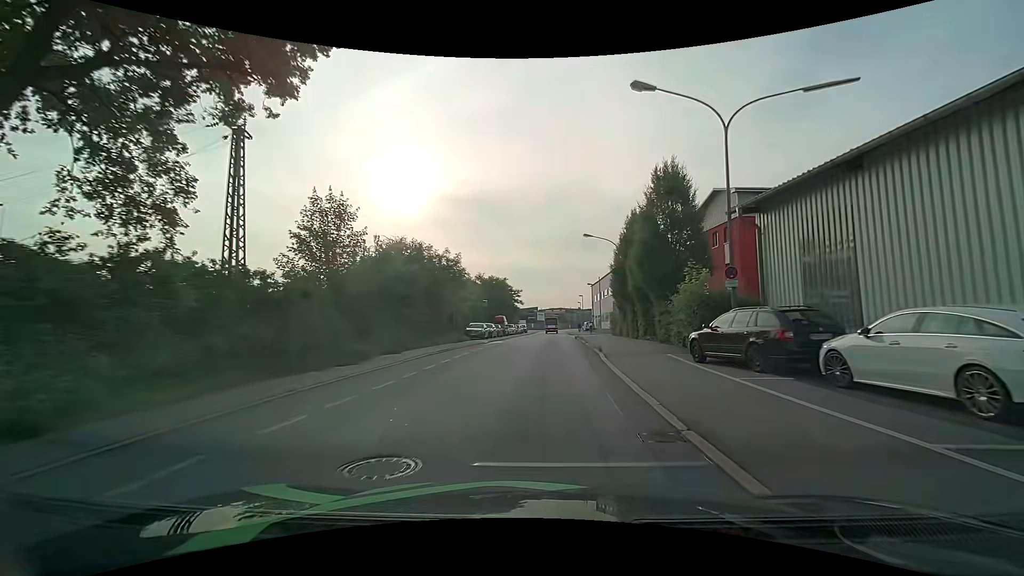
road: residential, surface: asphalt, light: Day
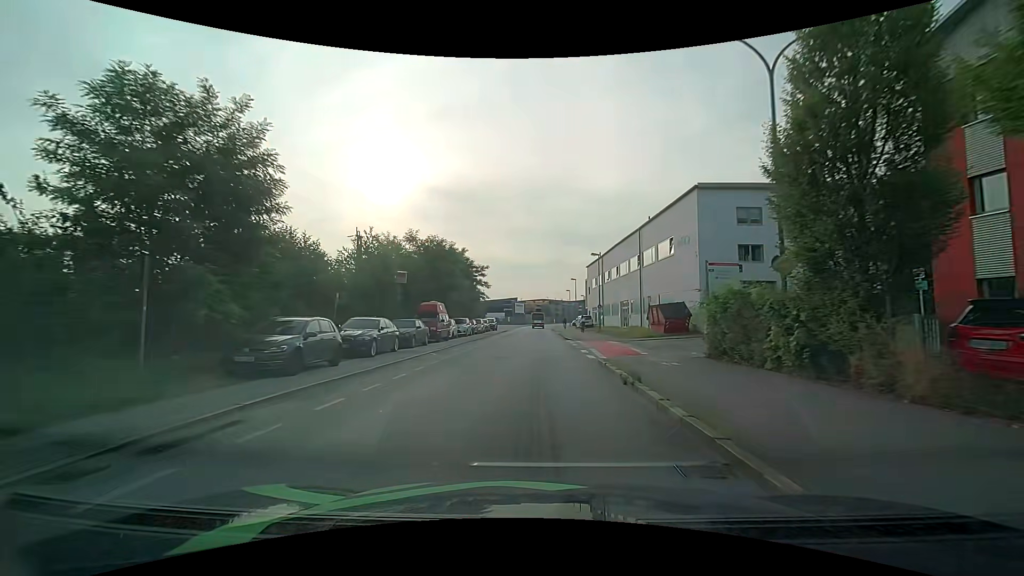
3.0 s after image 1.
(+0.5, +30.8) m; +2°
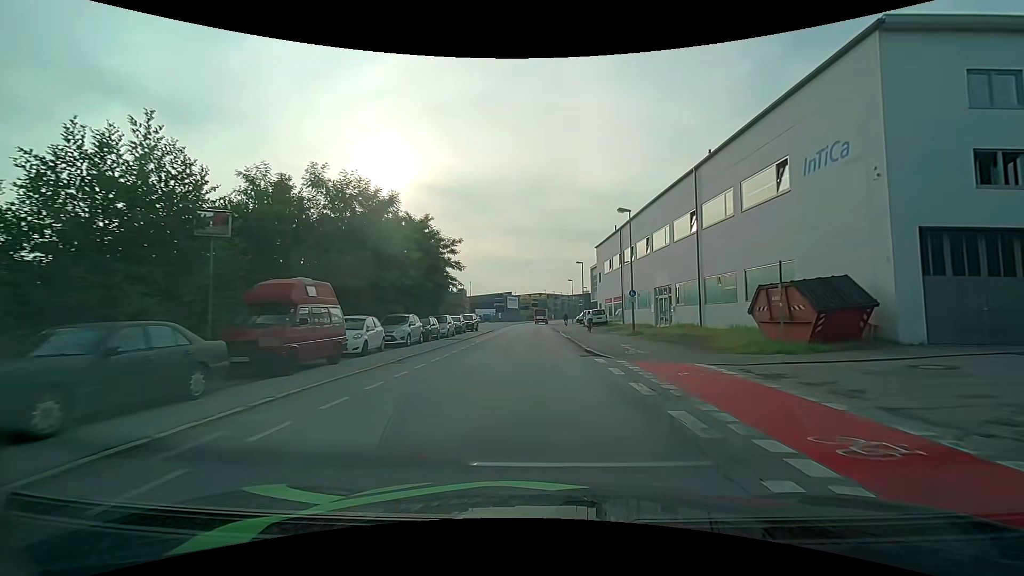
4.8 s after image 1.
(0.0, +18.3) m; 0°
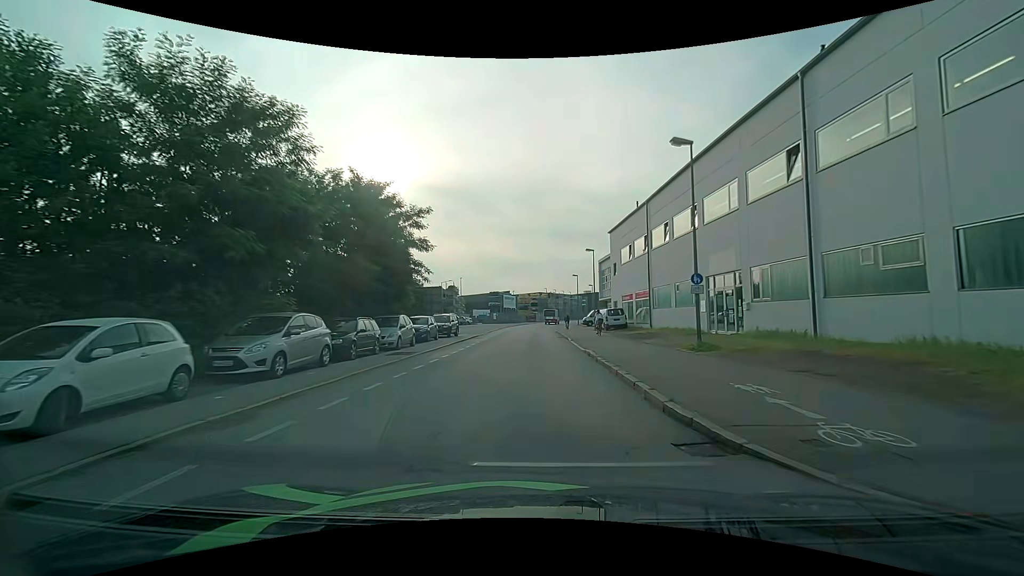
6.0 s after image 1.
(+0.1, +12.1) m; 0°
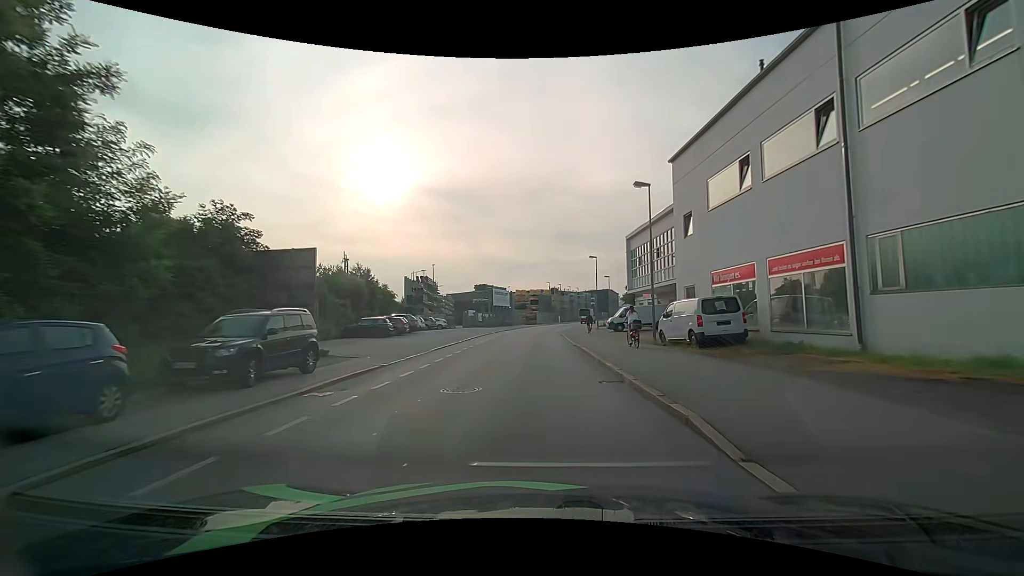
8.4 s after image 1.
(-0.2, +24.2) m; 0°
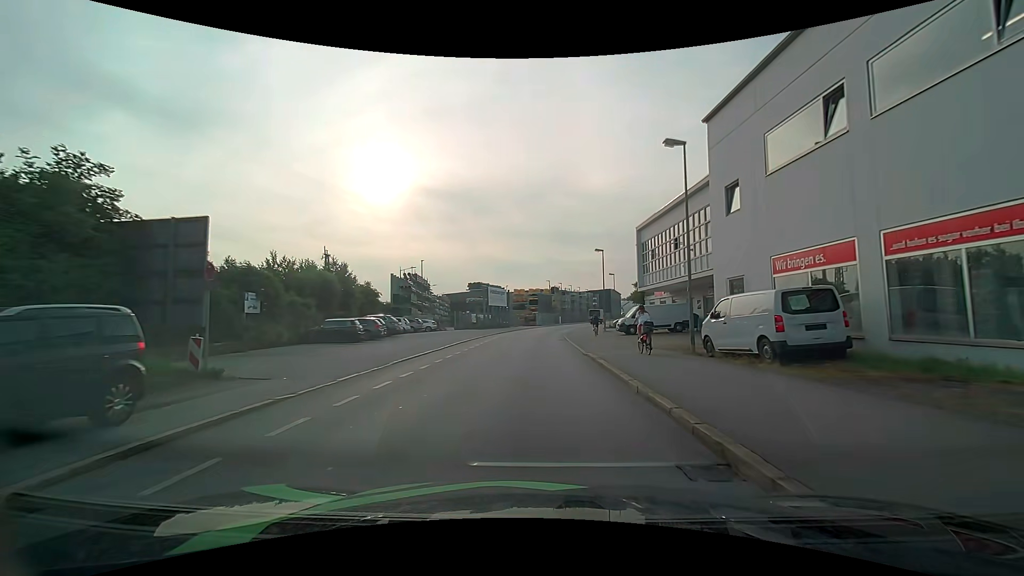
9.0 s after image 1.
(-0.1, +6.0) m; -1°
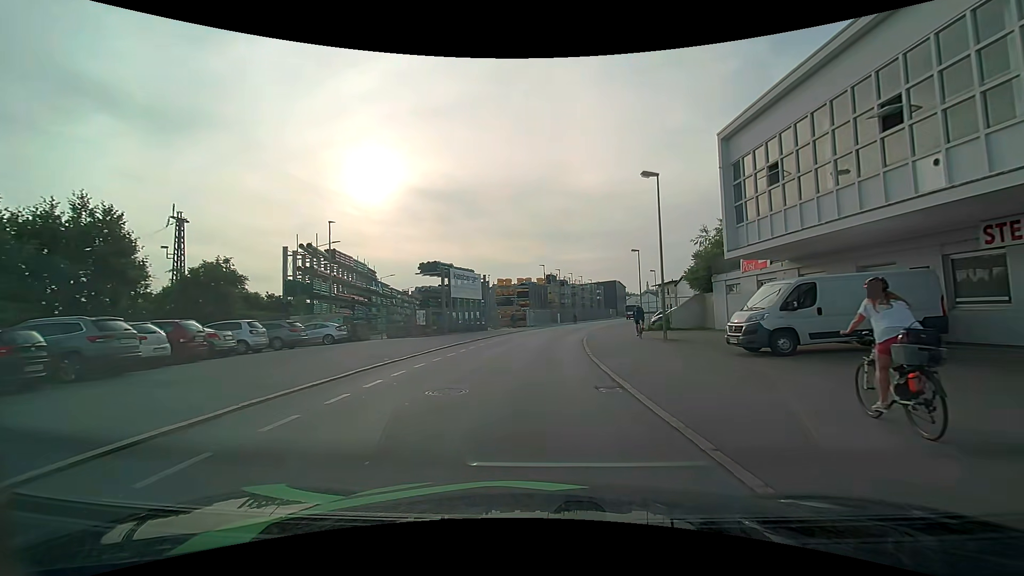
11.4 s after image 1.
(+0.6, +24.3) m; +3°
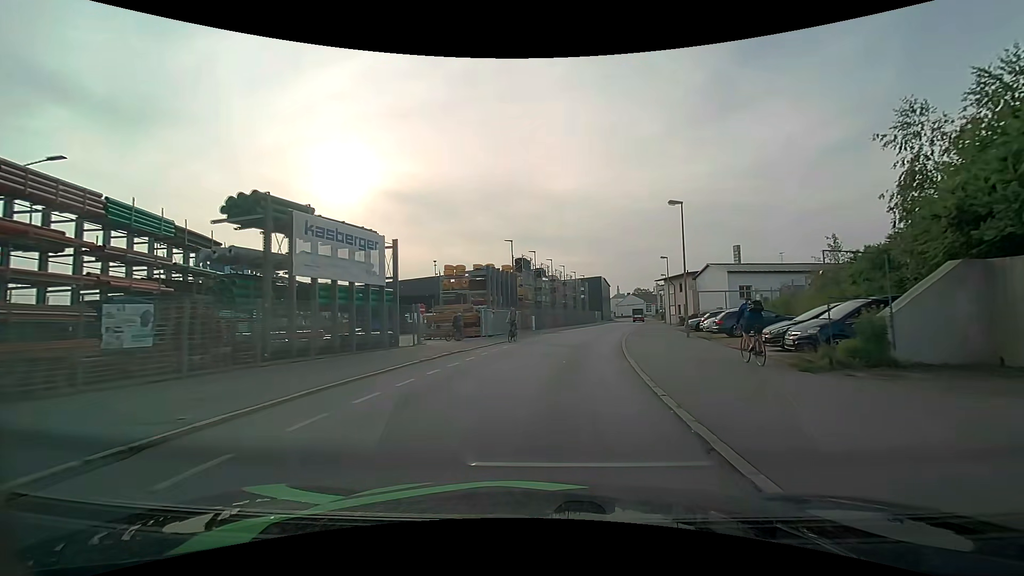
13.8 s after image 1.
(+0.2, +24.2) m; +3°
(0, +10) (+1, +20) (+3, +30) (+5, +40) (+7, +49) (+10, +59) (+12, +69) (+14, +78) (+17, +88) (+19, +98) m
